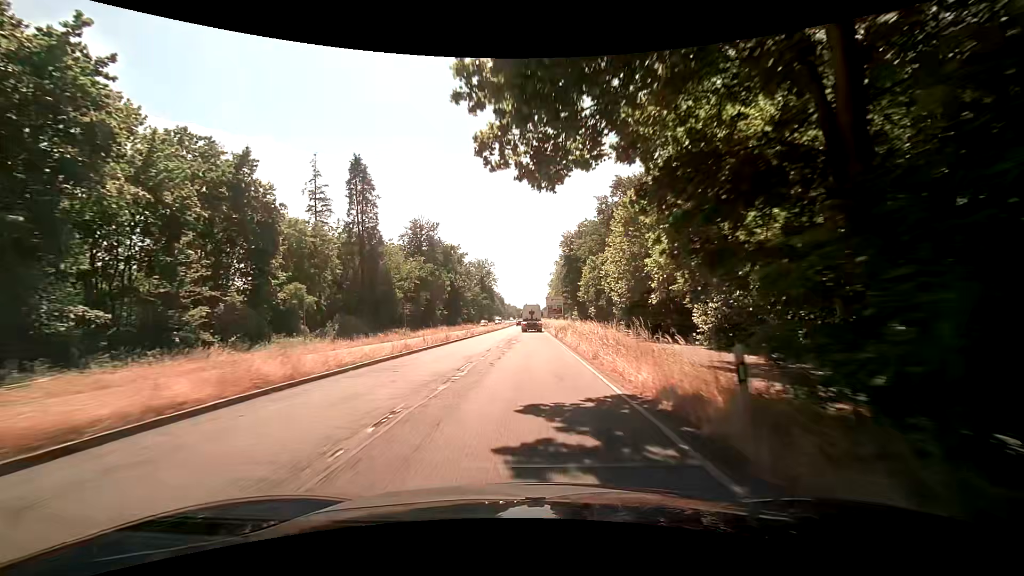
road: primary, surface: asphalt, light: Day
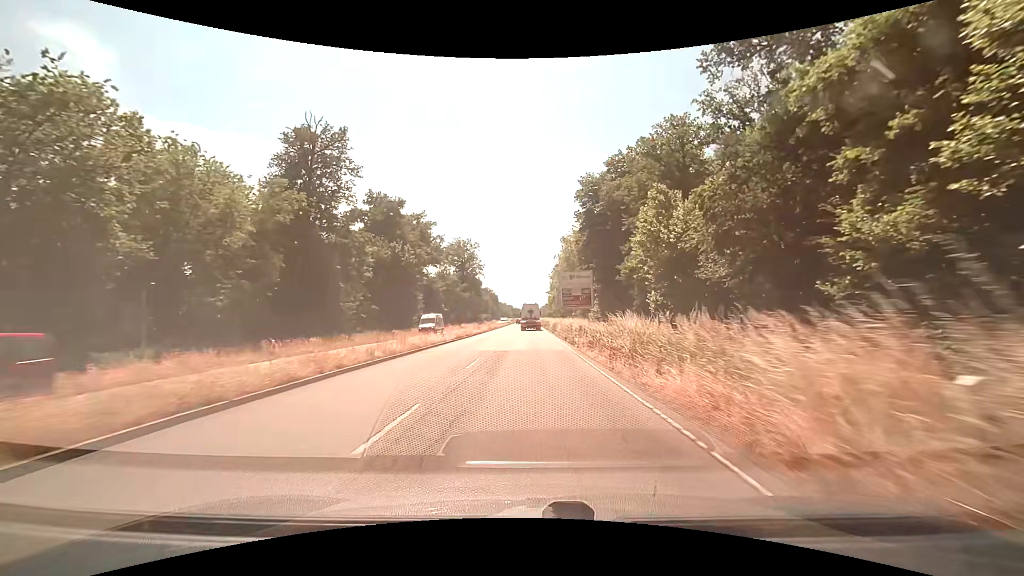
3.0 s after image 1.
(+0.1, +53.3) m; 0°
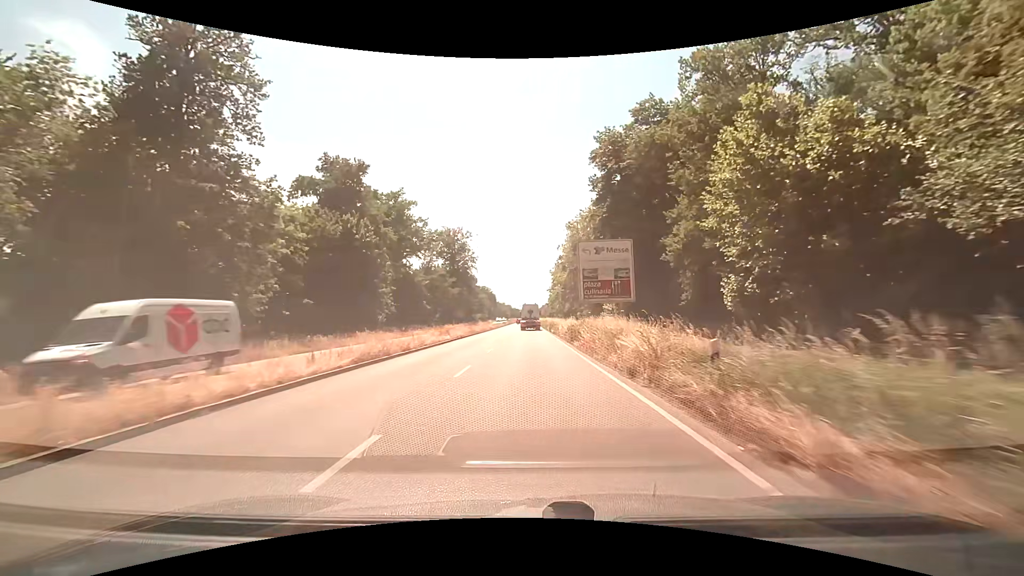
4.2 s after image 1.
(0.0, +20.4) m; 0°
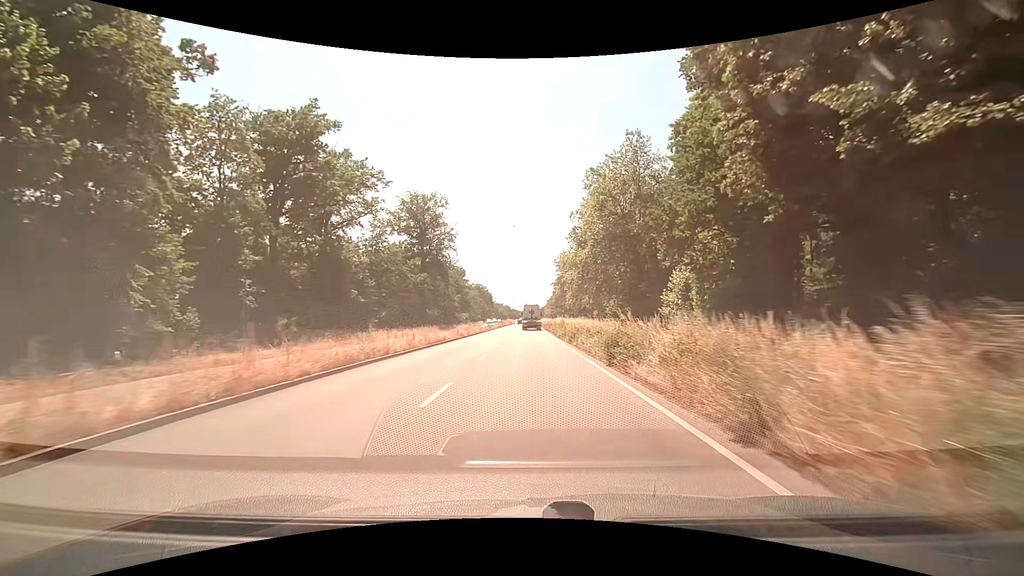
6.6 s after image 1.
(+0.1, +40.5) m; 0°
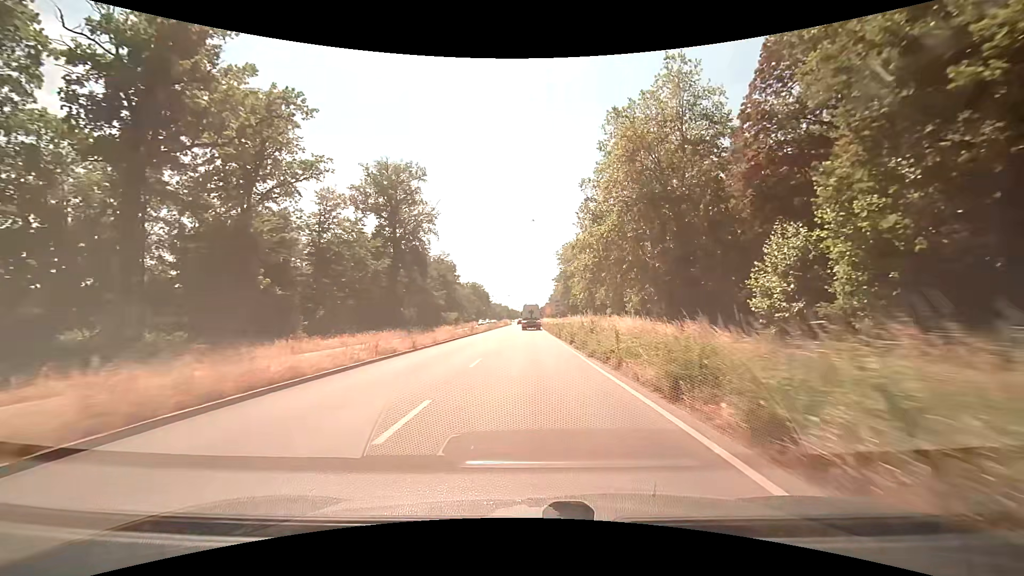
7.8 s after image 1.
(+0.1, +20.4) m; 0°
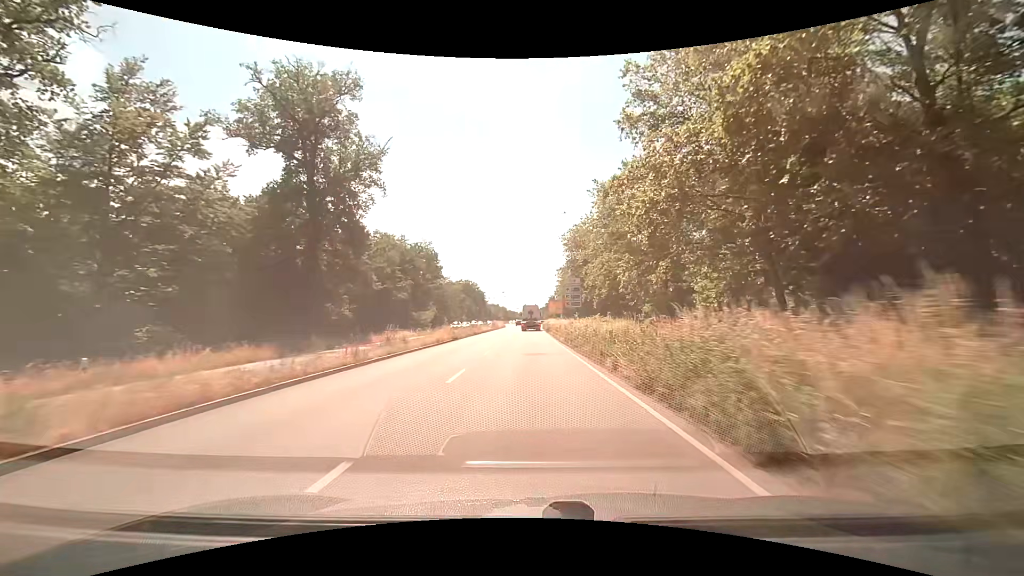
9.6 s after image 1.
(-0.1, +31.1) m; 0°
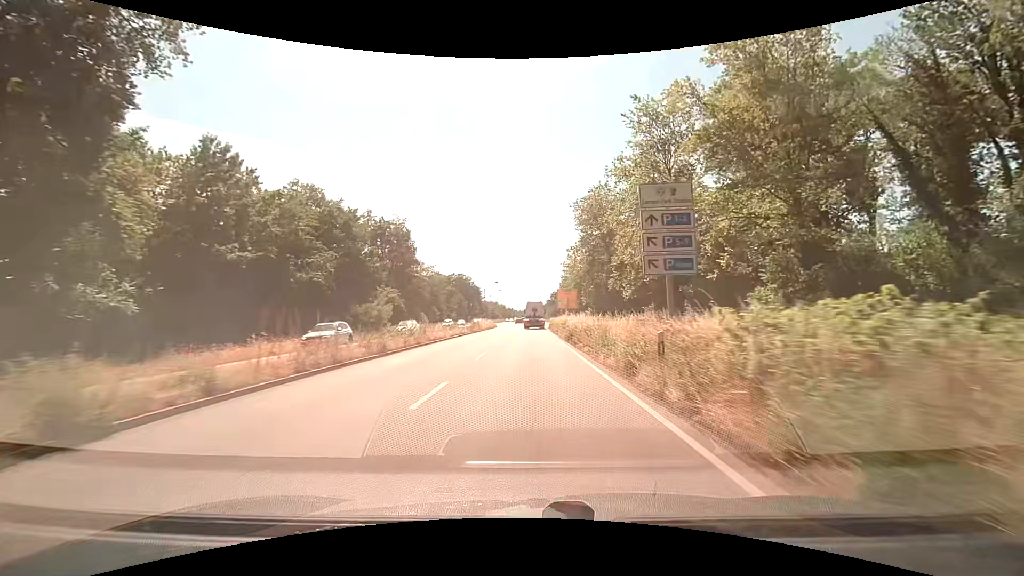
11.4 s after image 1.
(+0.2, +31.0) m; 0°
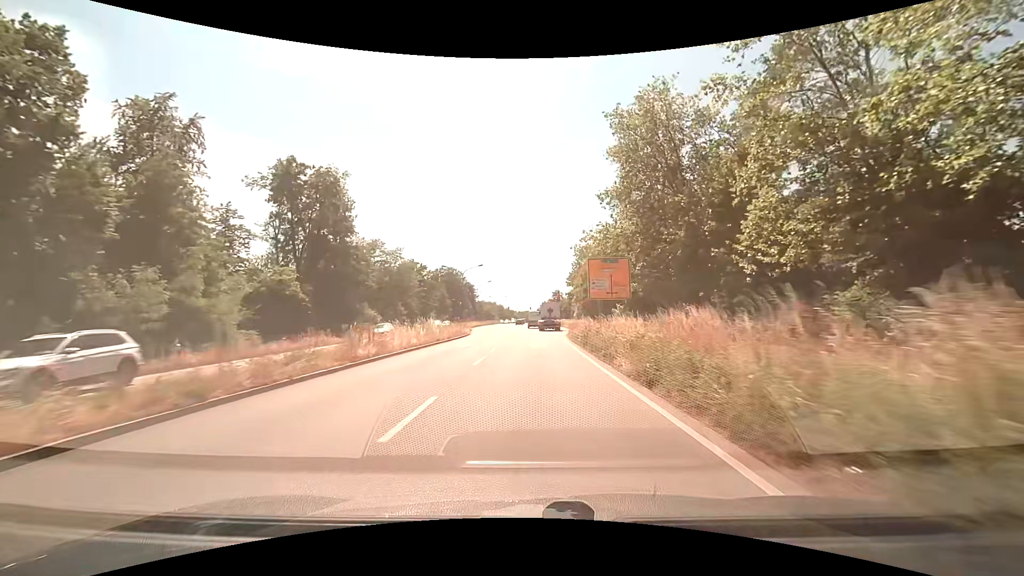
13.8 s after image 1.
(+0.1, +38.6) m; 0°
